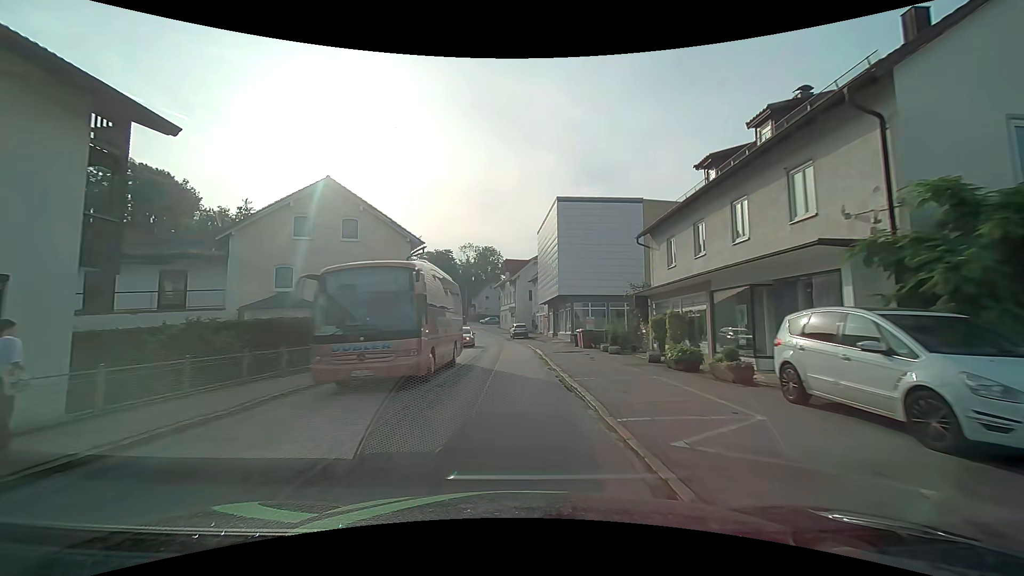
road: secondary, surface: asphalt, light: Day
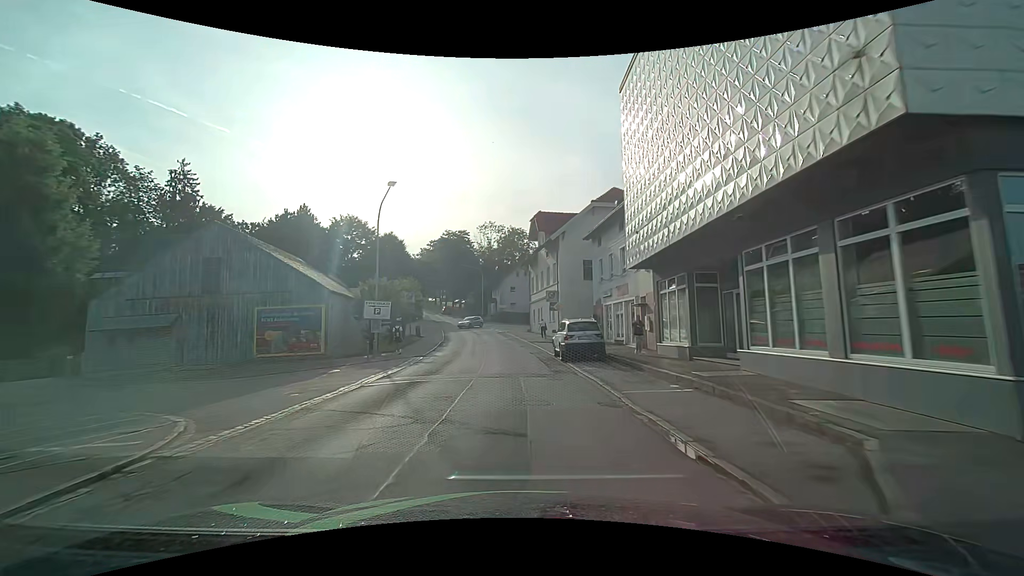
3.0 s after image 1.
(-0.9, +35.3) m; -4°
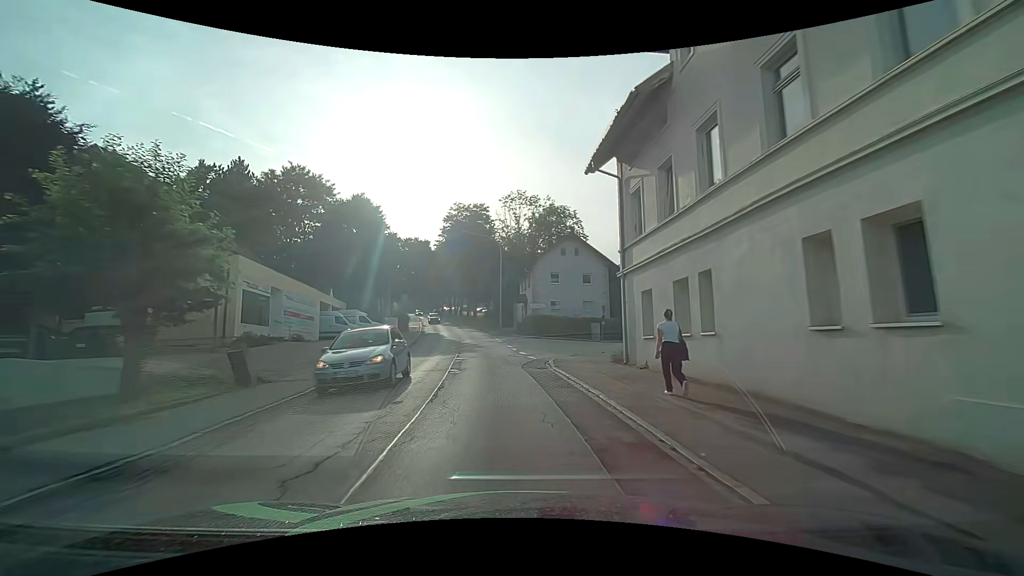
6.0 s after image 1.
(-1.0, +36.1) m; -4°
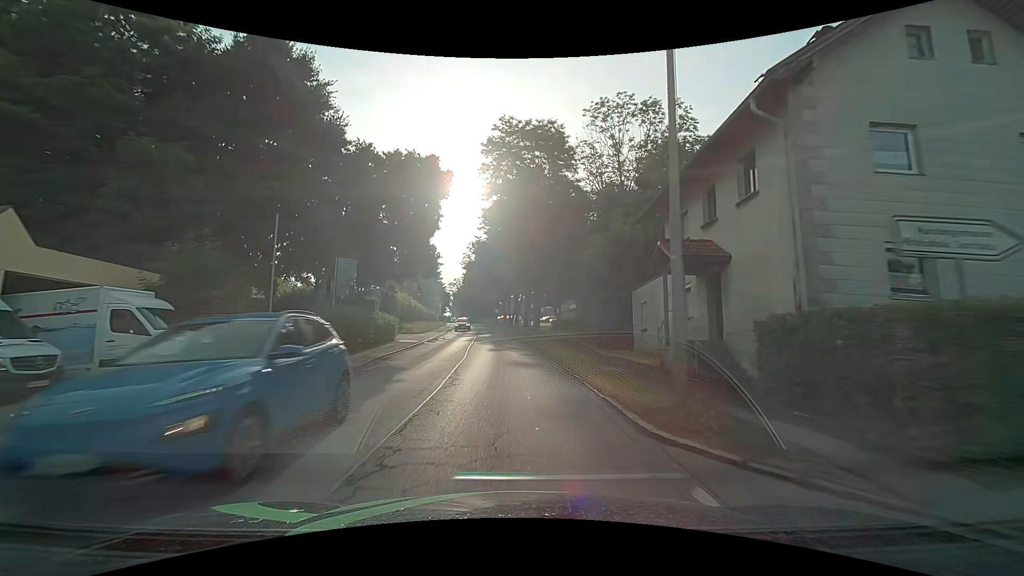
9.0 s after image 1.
(-2.4, +37.2) m; -8°
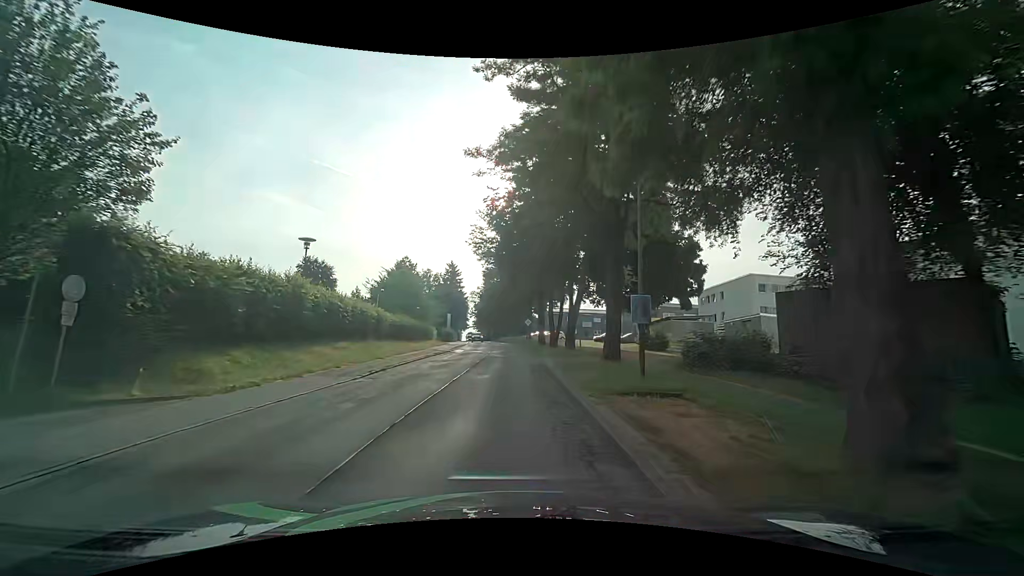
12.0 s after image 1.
(-1.0, +37.5) m; -4°
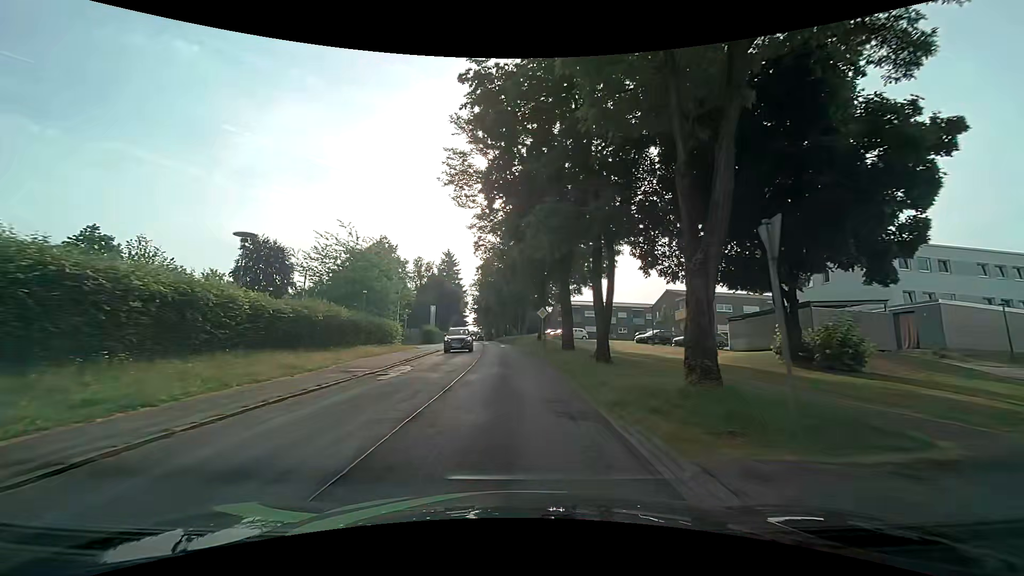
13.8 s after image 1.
(-0.1, +22.1) m; 0°
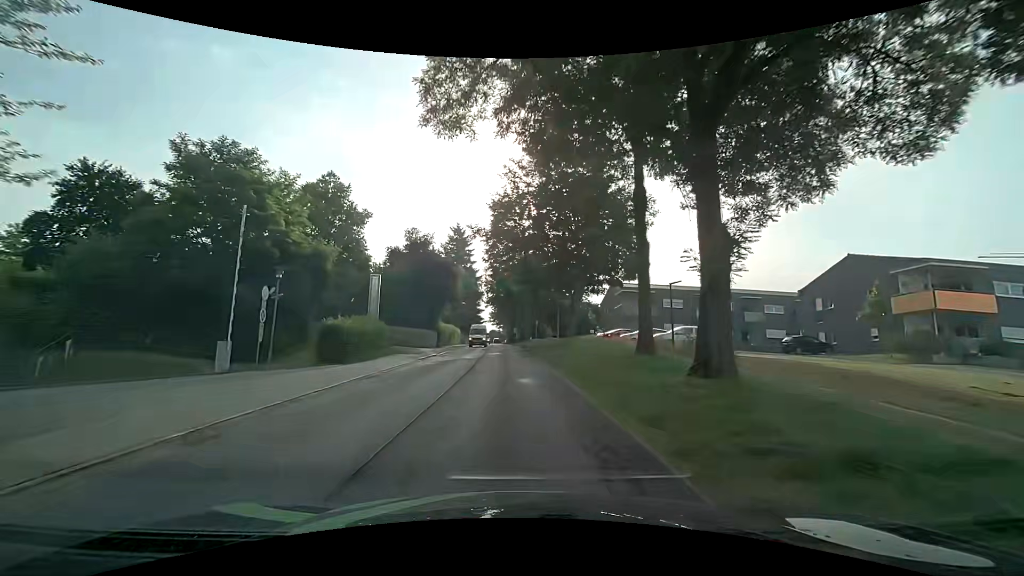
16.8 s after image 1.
(-0.9, +36.4) m; -3°
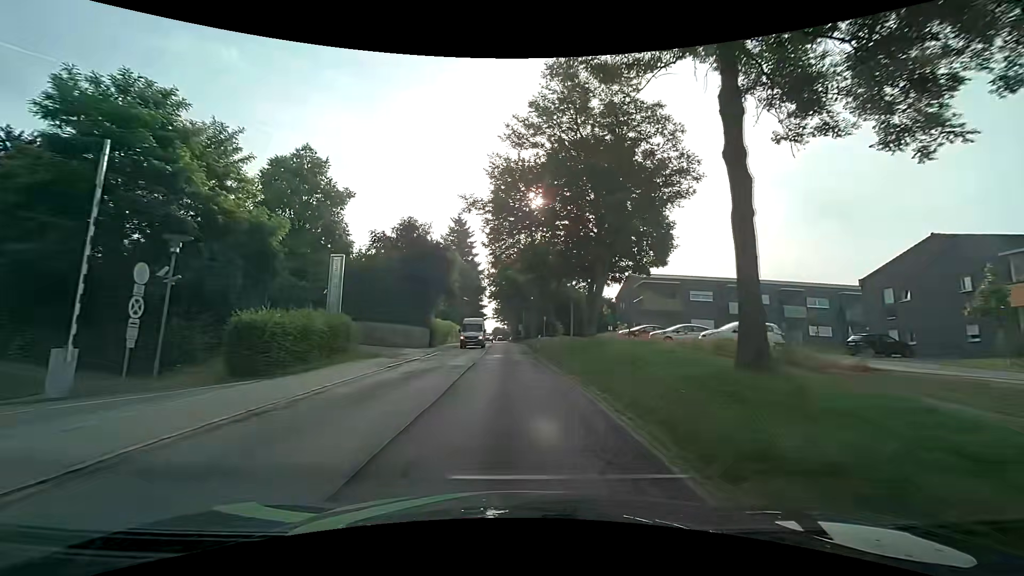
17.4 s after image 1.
(-0.1, +7.3) m; -1°
(0, +10) (0, +20) (0, +30) (0, +40) (-1, +50) (-1, +60) (-1, +70) (-1, +80) (-2, +90) (-2, +100) m
